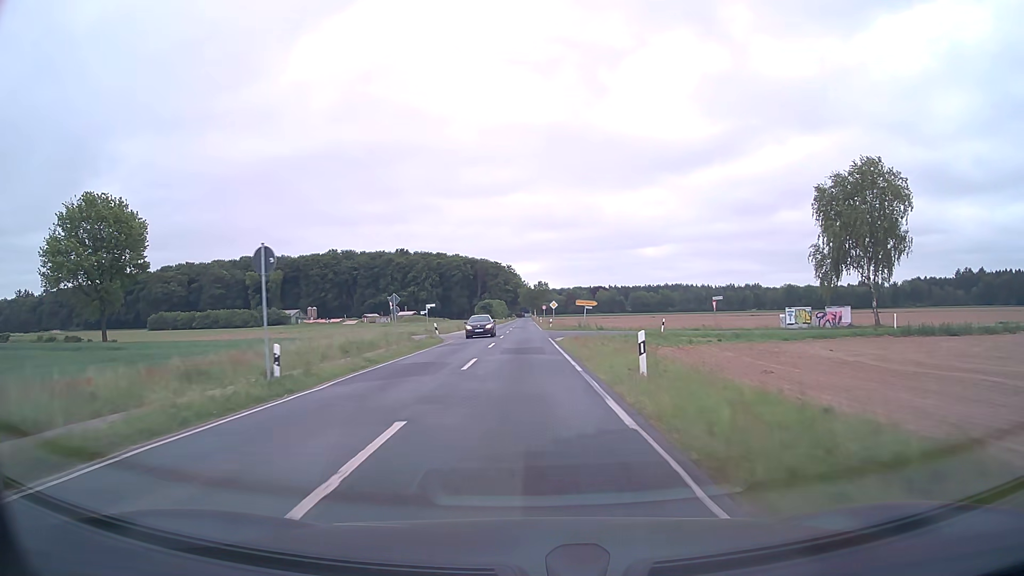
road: tertiary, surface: asphalt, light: Day
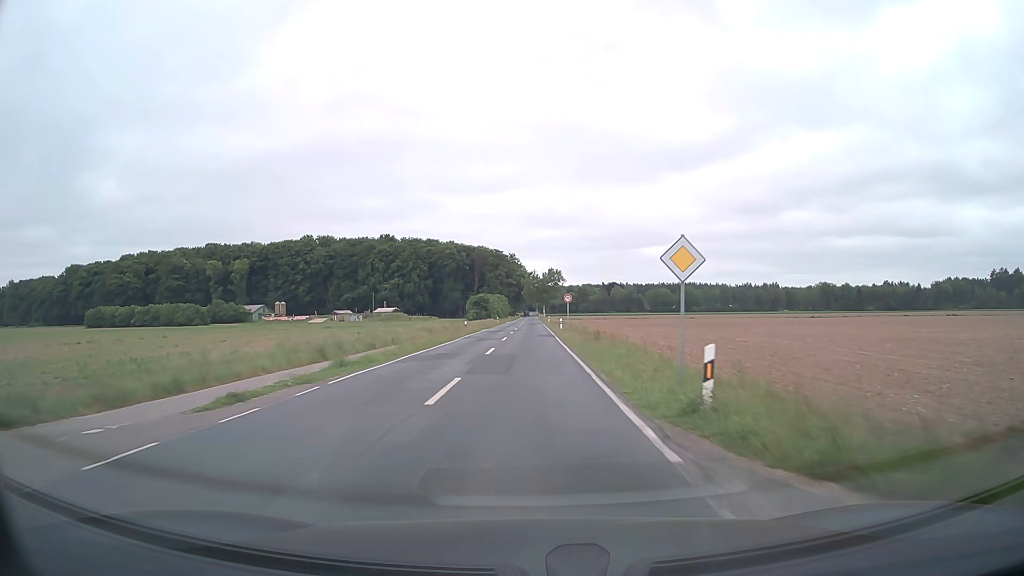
(-0.2, +54.0) m; 0°
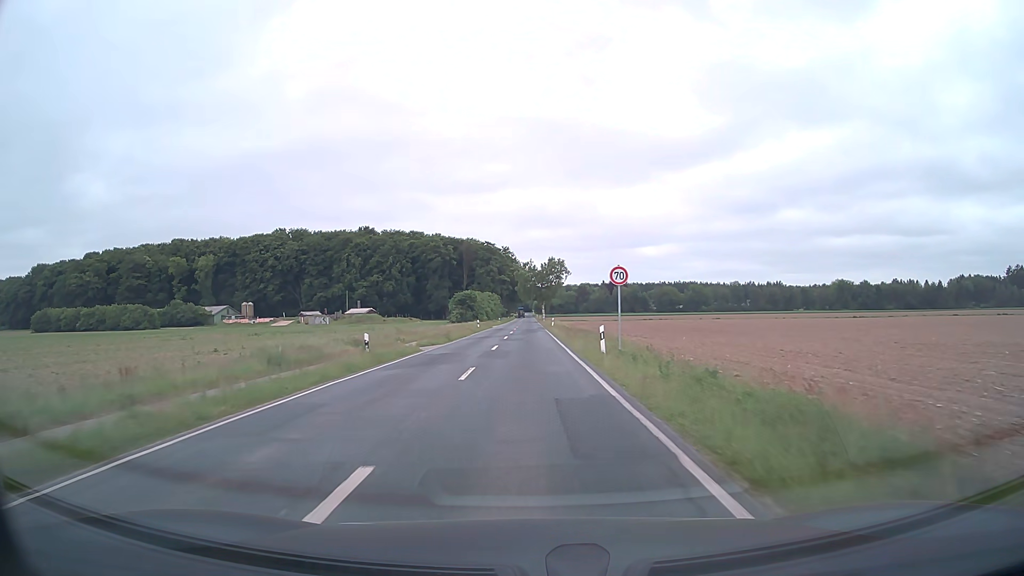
(0.0, +32.4) m; 0°
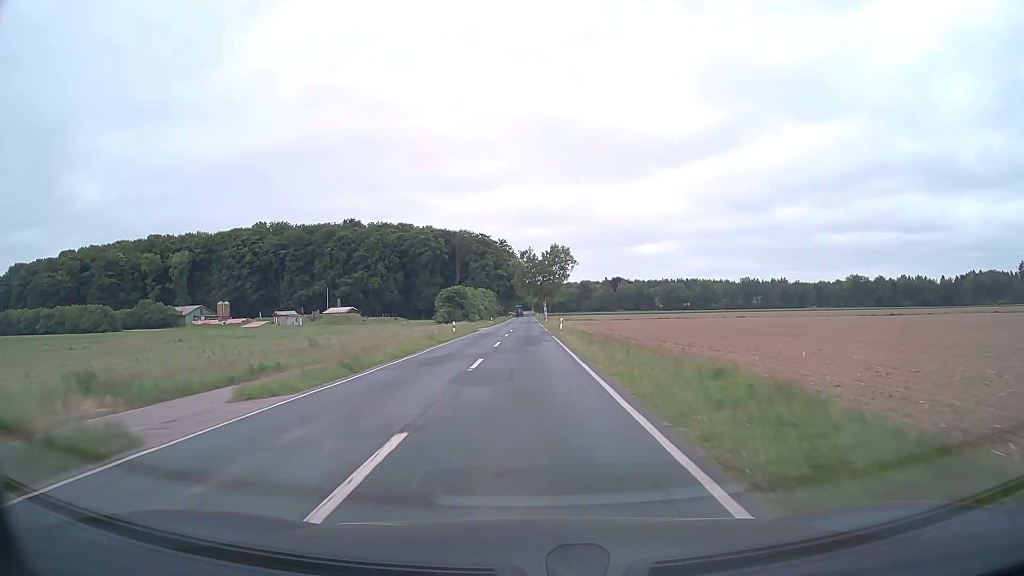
(0.0, +21.6) m; 0°
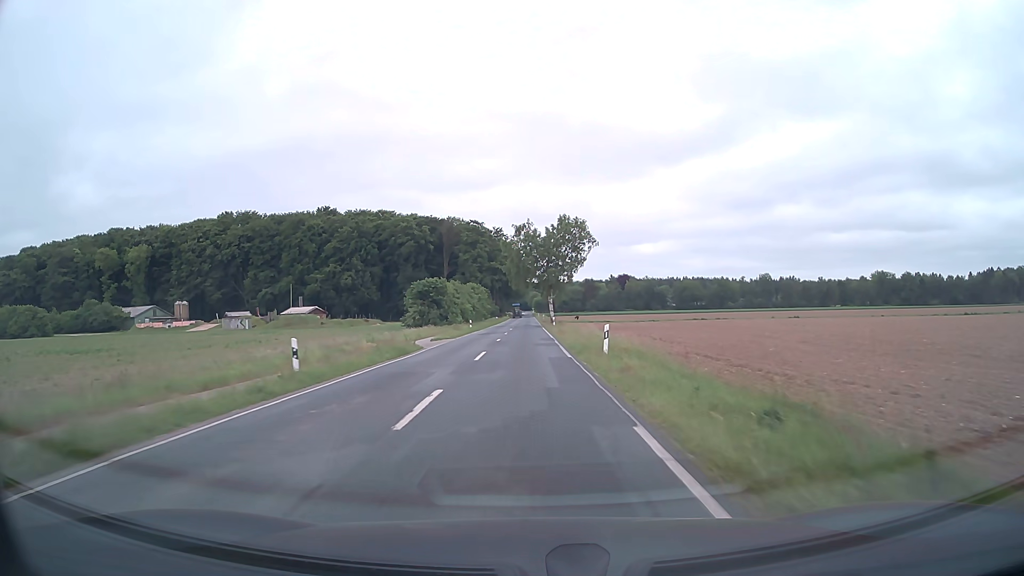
(+0.1, +32.4) m; 0°
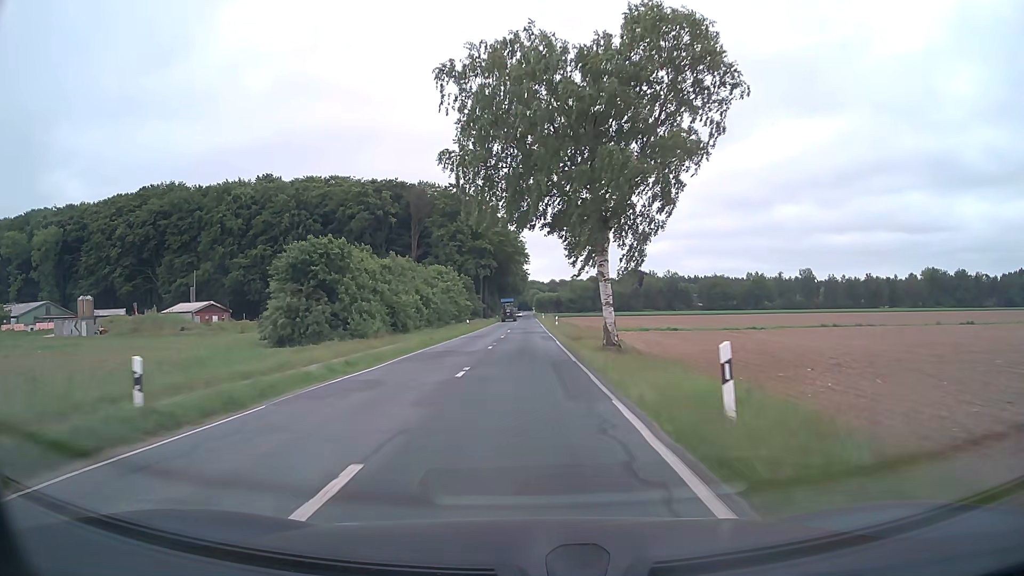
(-0.1, +53.9) m; 0°
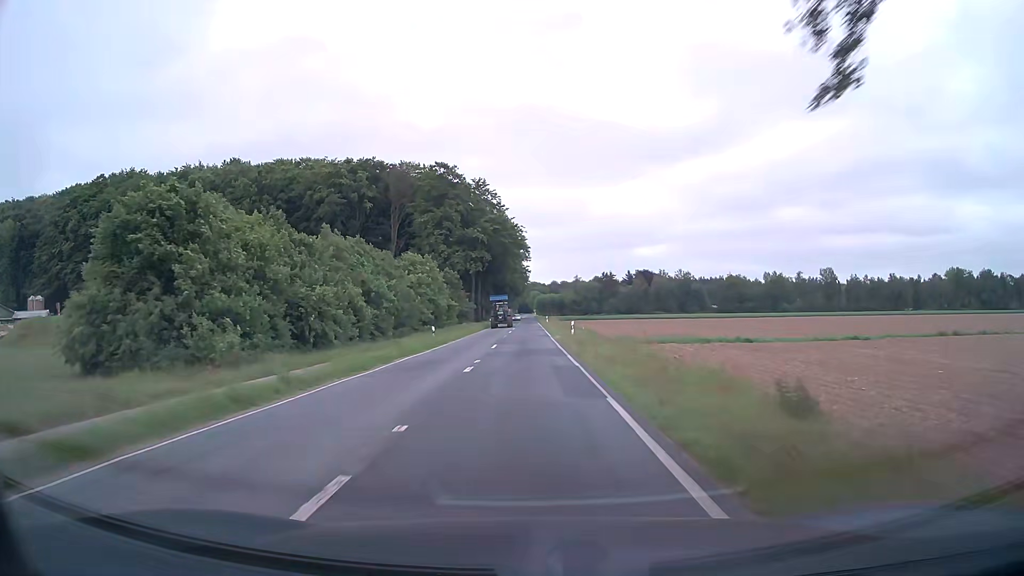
(0.0, +21.6) m; 0°
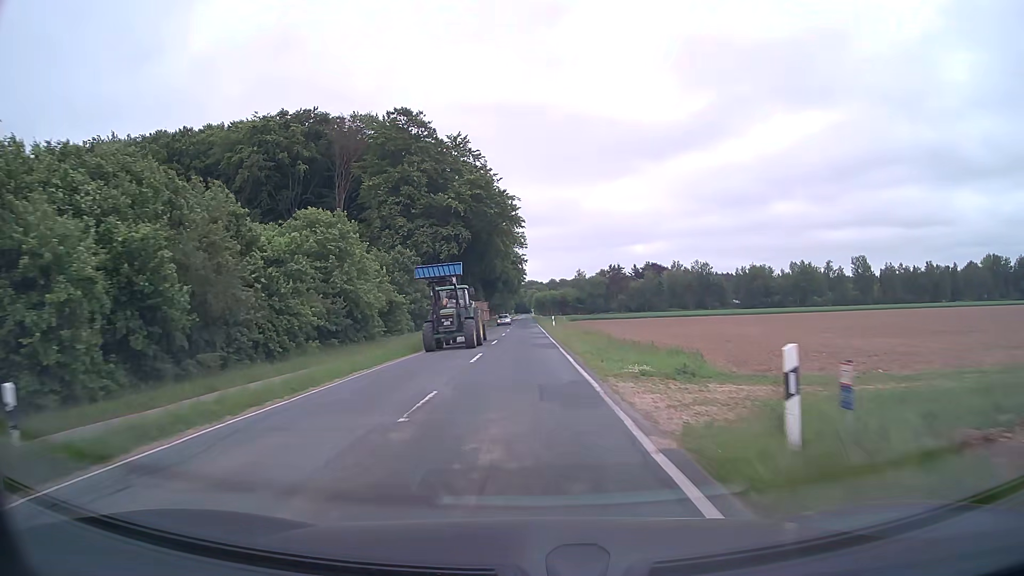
(+0.2, +32.4) m; +1°
(0, +10) (0, +20) (0, +30) (0, +40) (0, +50) (0, +60) (-1, +70) (-1, +80) (-1, +90) (-1, +100) m
